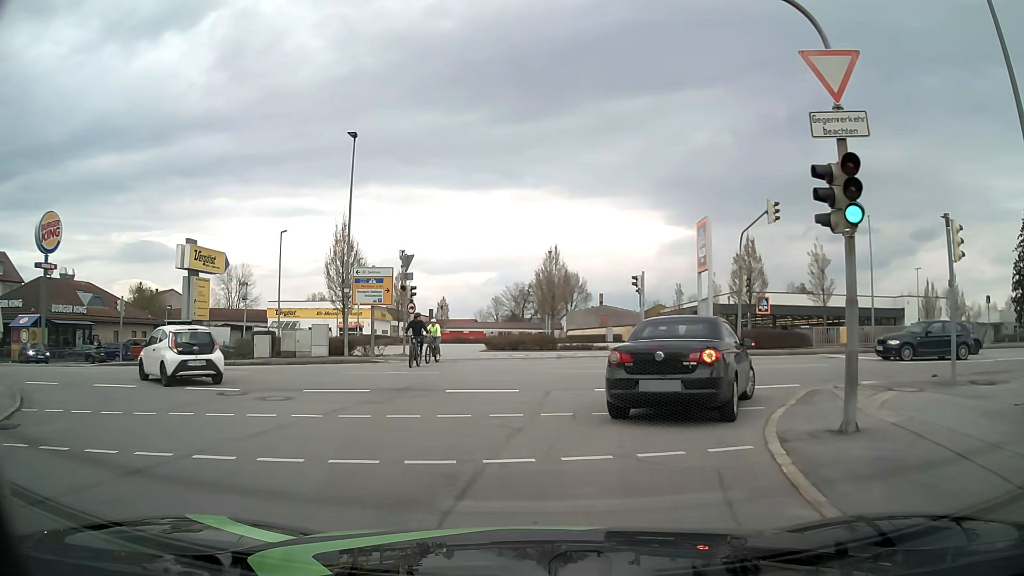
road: residential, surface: asphalt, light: Day
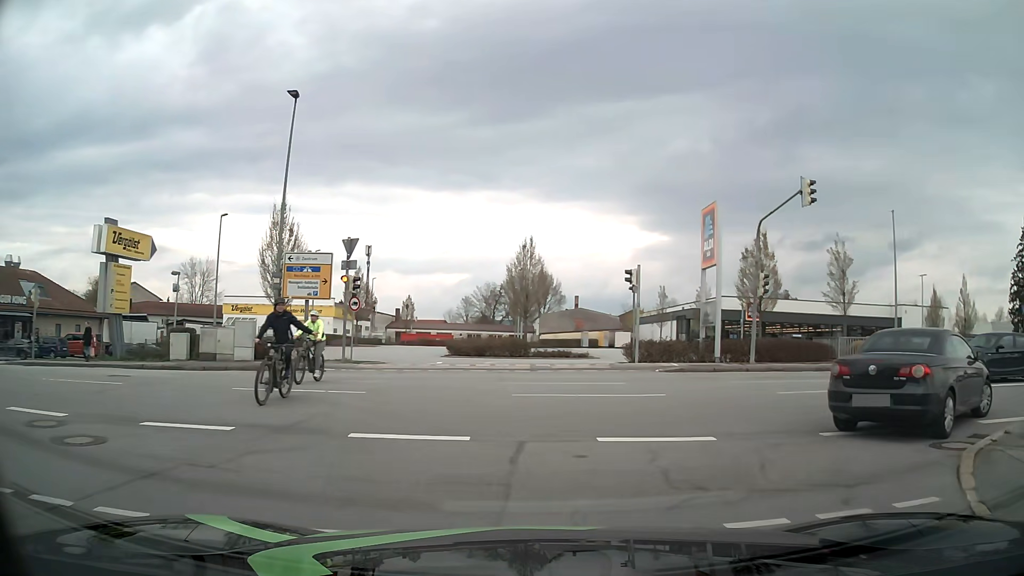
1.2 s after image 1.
(0.0, +5.7) m; +1°
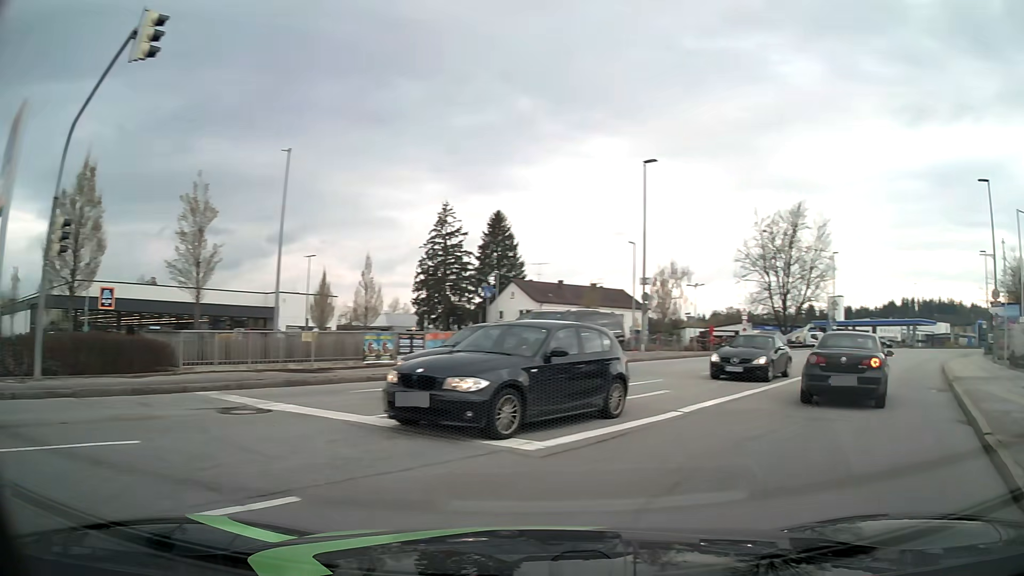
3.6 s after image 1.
(+4.3, +10.4) m; +56°
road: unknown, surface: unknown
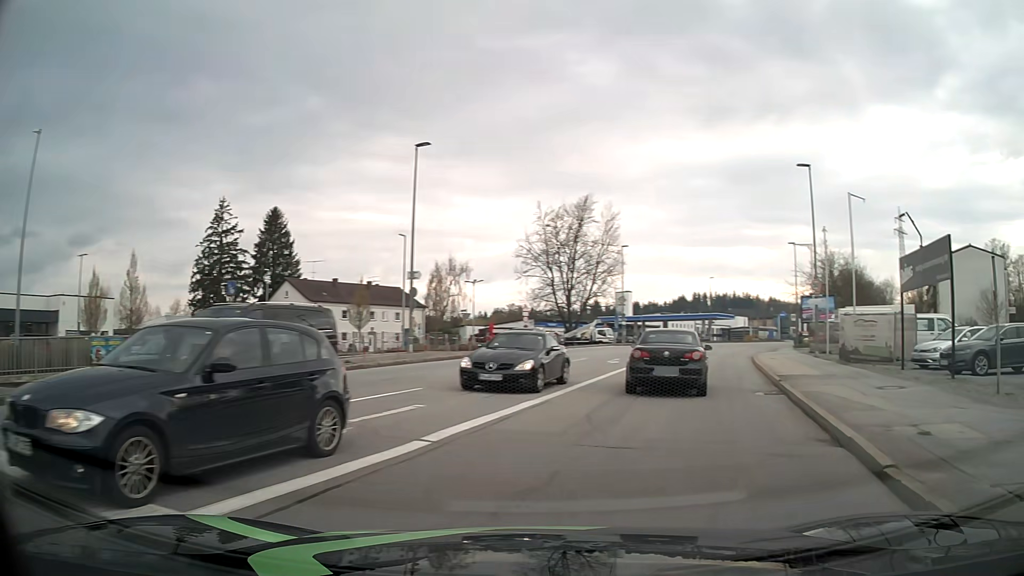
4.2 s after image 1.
(+0.5, +3.1) m; +19°
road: tertiary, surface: asphalt
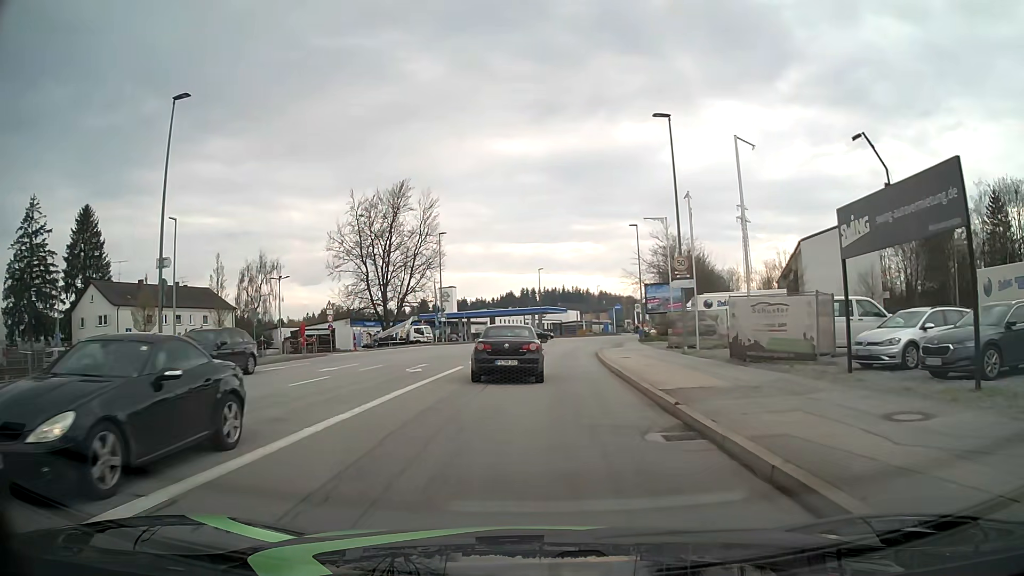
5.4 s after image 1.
(+1.3, +7.9) m; +14°
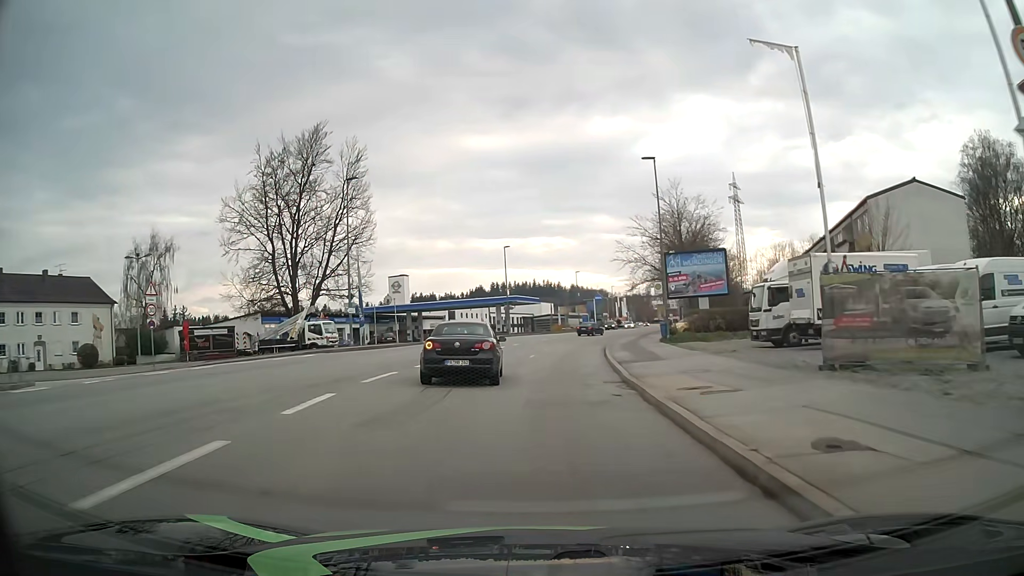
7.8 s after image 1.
(+0.3, +23.1) m; +2°
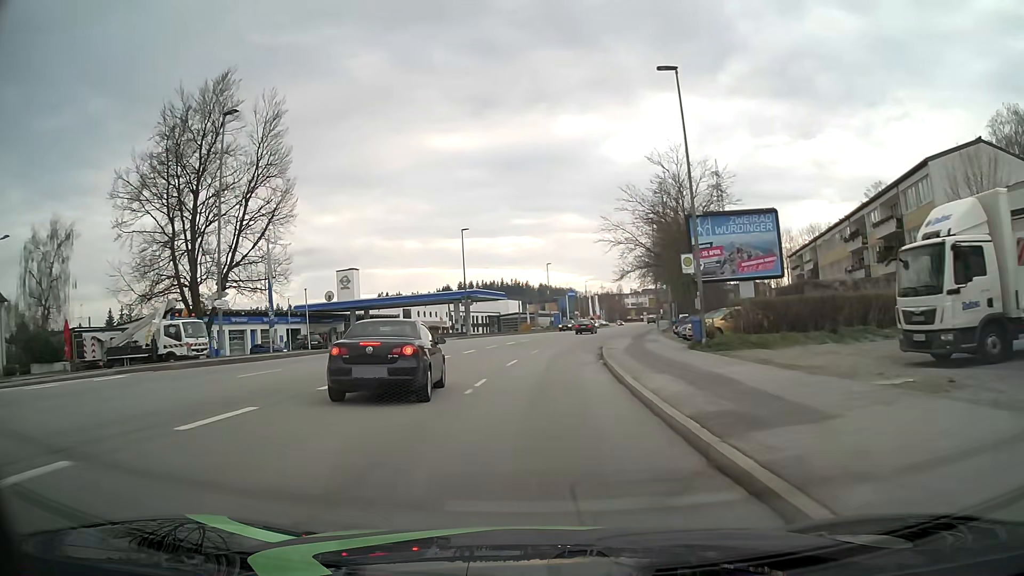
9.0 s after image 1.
(+0.3, +14.0) m; +3°
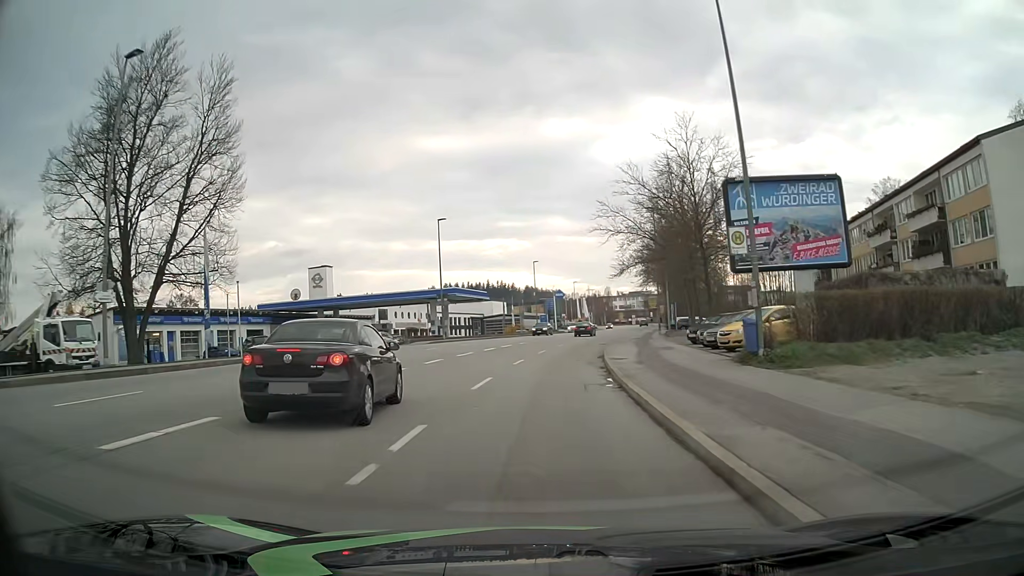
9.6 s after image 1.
(0.0, +7.5) m; +1°
(0, +10) (+1, +20) (+1, +30) (+3, +40) (+4, +50) (+6, +60) (+8, +69) (+10, +79) (+12, +89) (+14, +99) m
